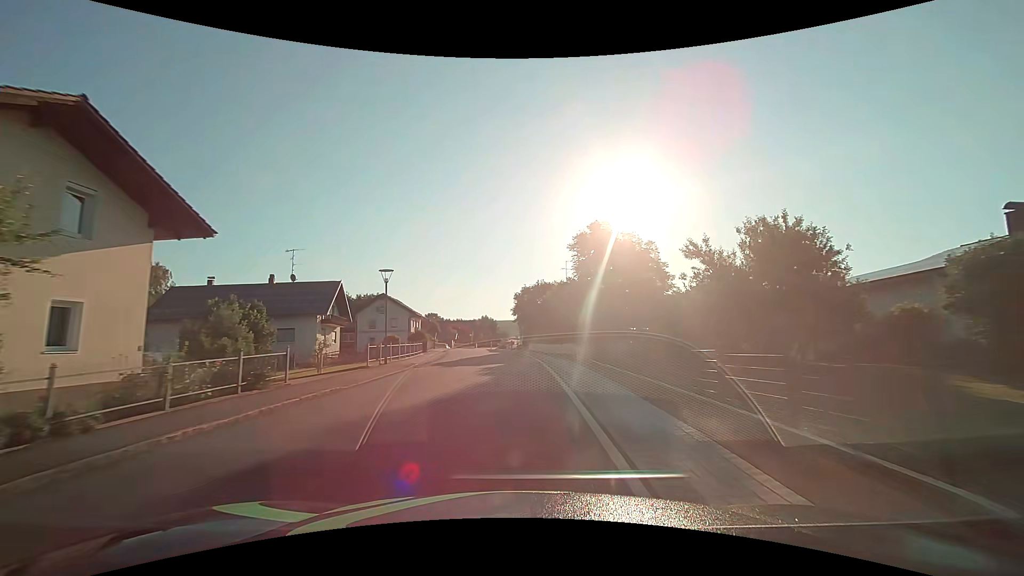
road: secondary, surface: asphalt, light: Day
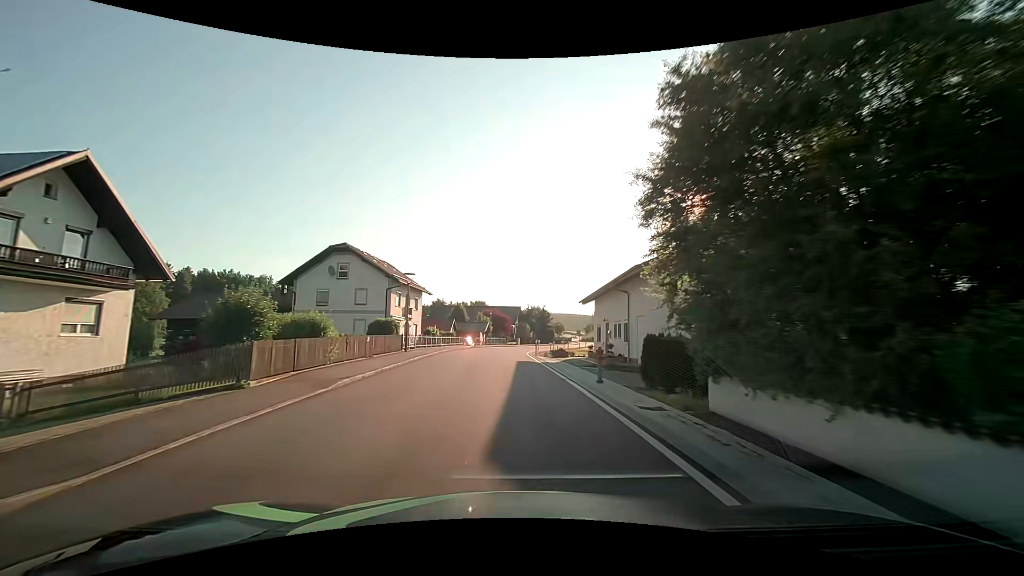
(-1.3, +37.5) m; -6°
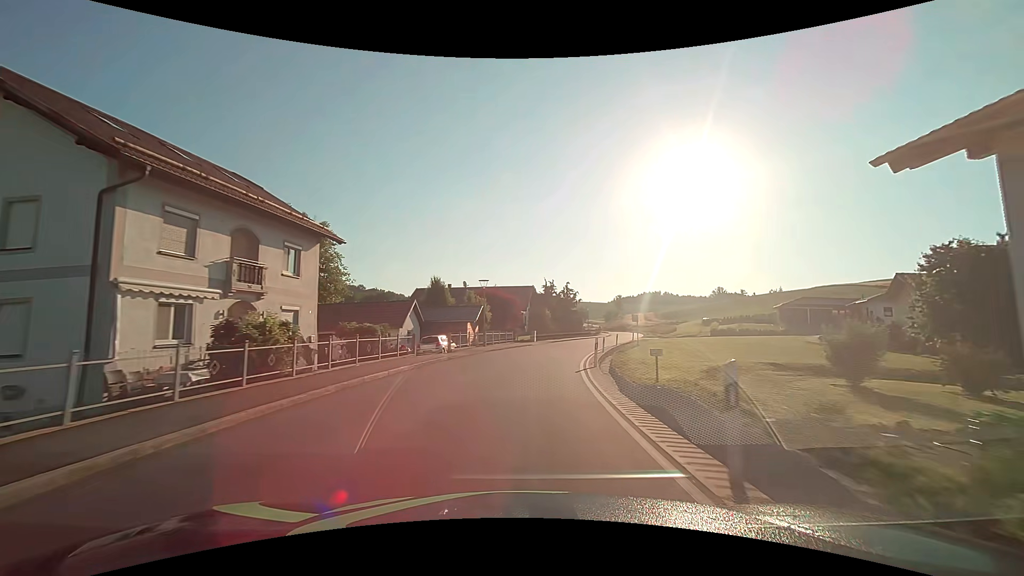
(-0.8, +30.6) m; -1°
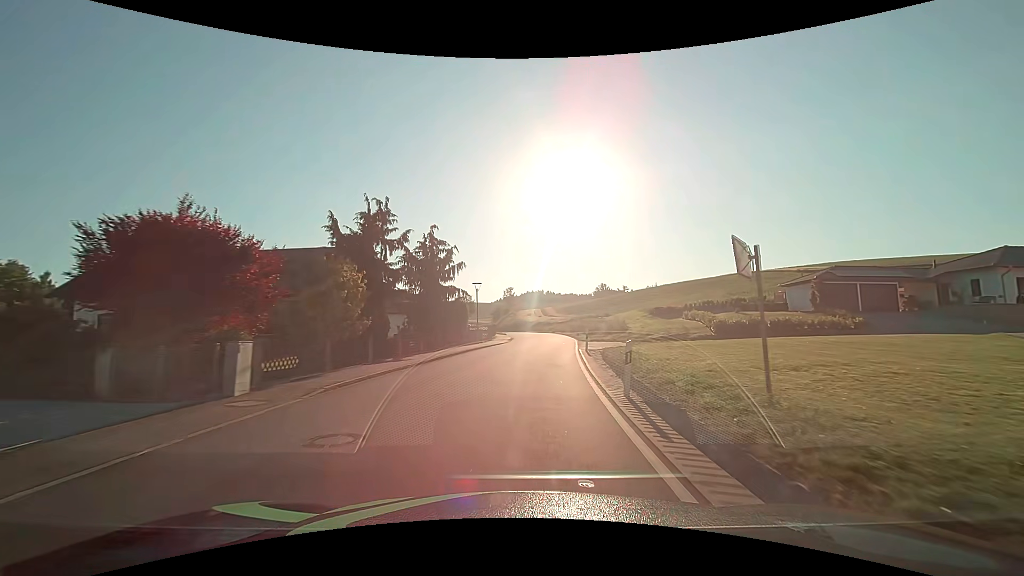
(+4.3, +38.2) m; +13°
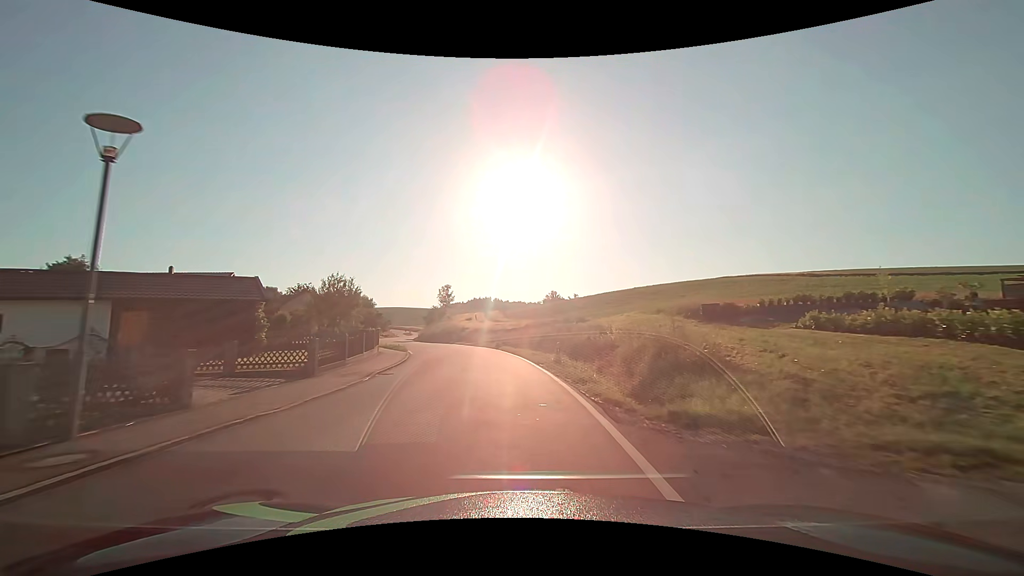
(+1.9, +30.4) m; +6°
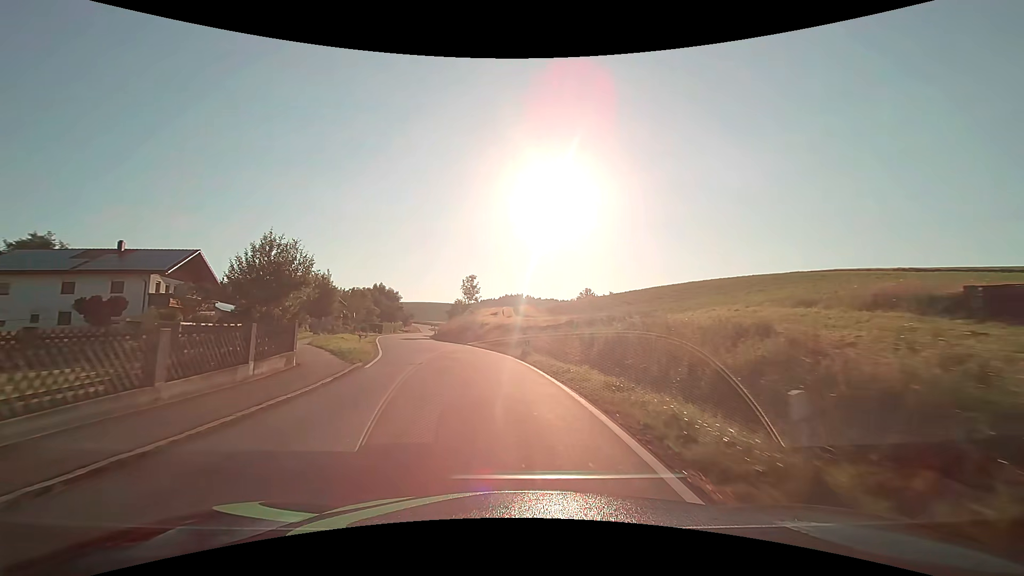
(-0.4, +15.2) m; -4°
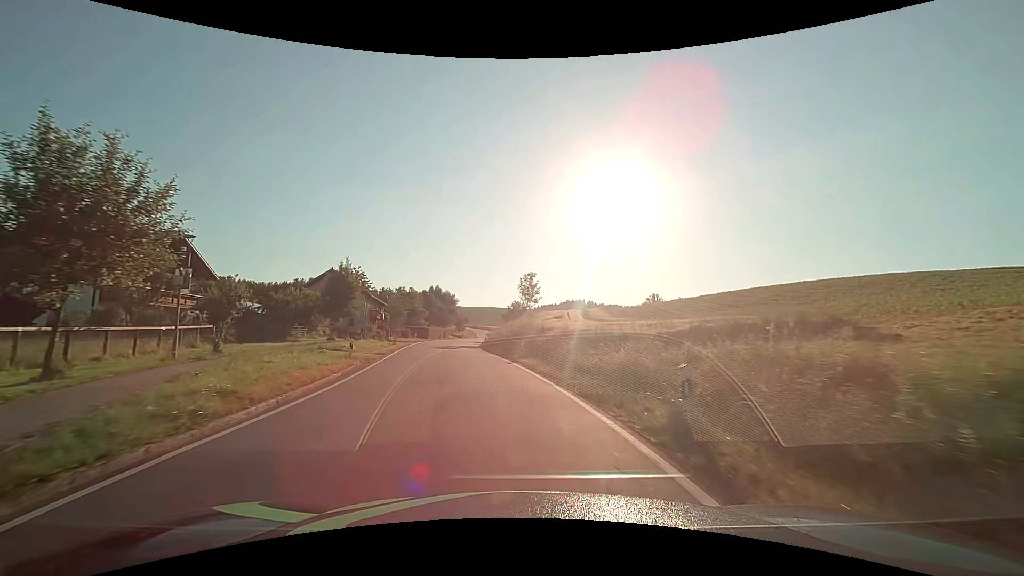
(-0.9, +15.1) m; -7°
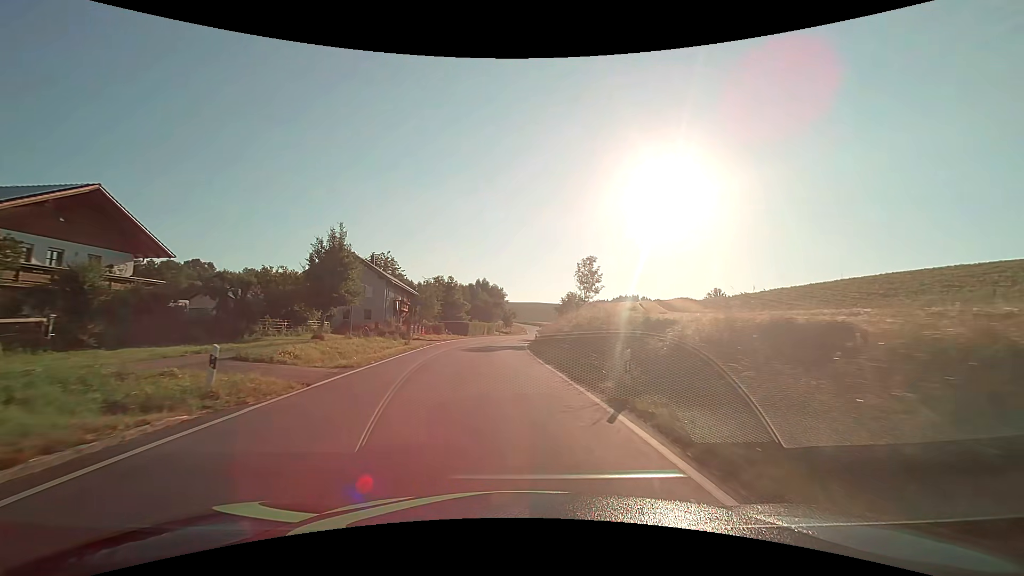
(-0.8, +15.1) m; -6°
(0, +10) (0, +20) (-1, +30) (-1, +40) (-1, +50) (0, +60) (+1, +70) (+2, +80) (+3, +90) (+4, +100) m
